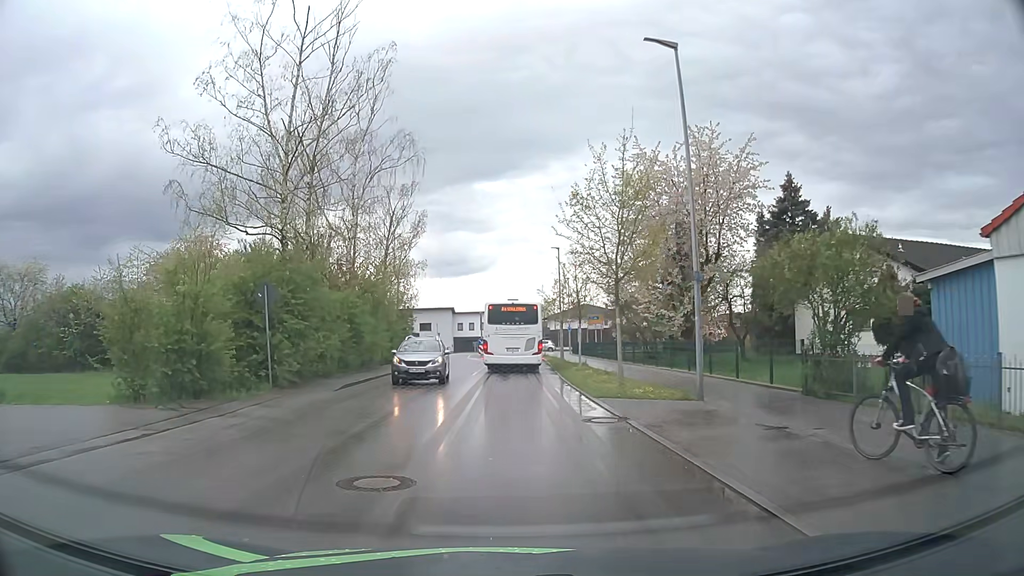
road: unclassified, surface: asphalt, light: Day
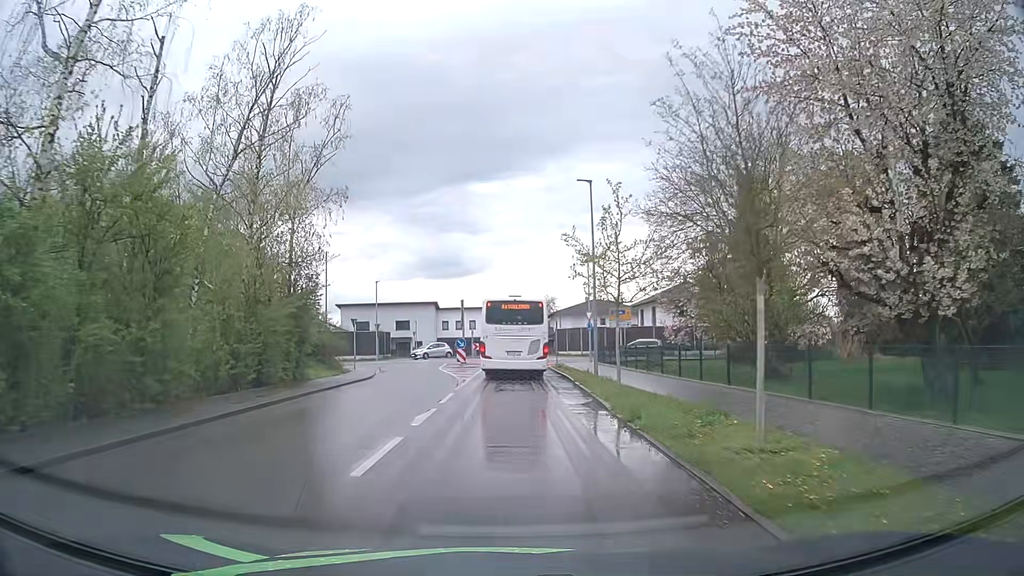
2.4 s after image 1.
(+0.2, +20.8) m; 0°
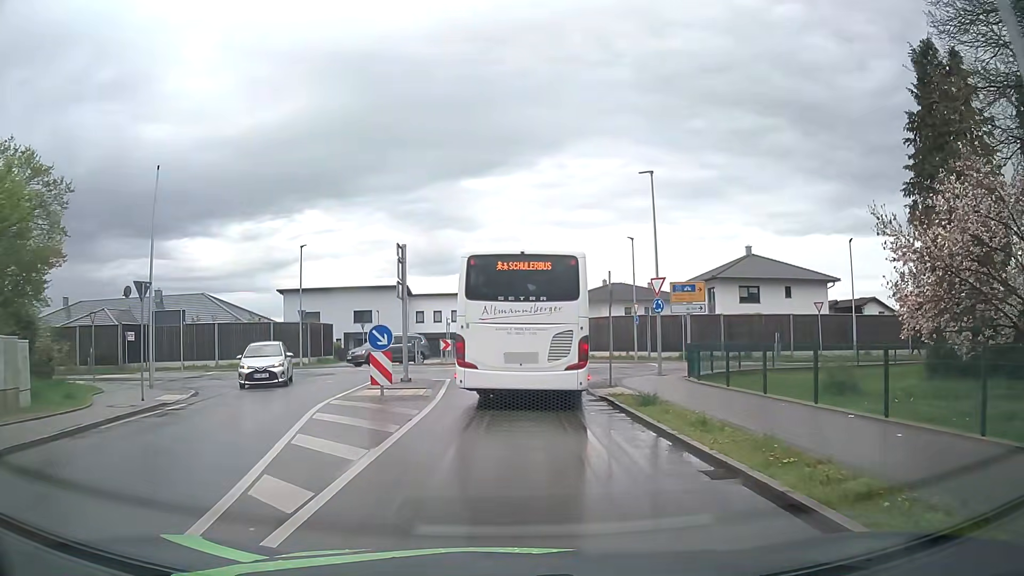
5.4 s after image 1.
(+0.1, +23.7) m; +2°
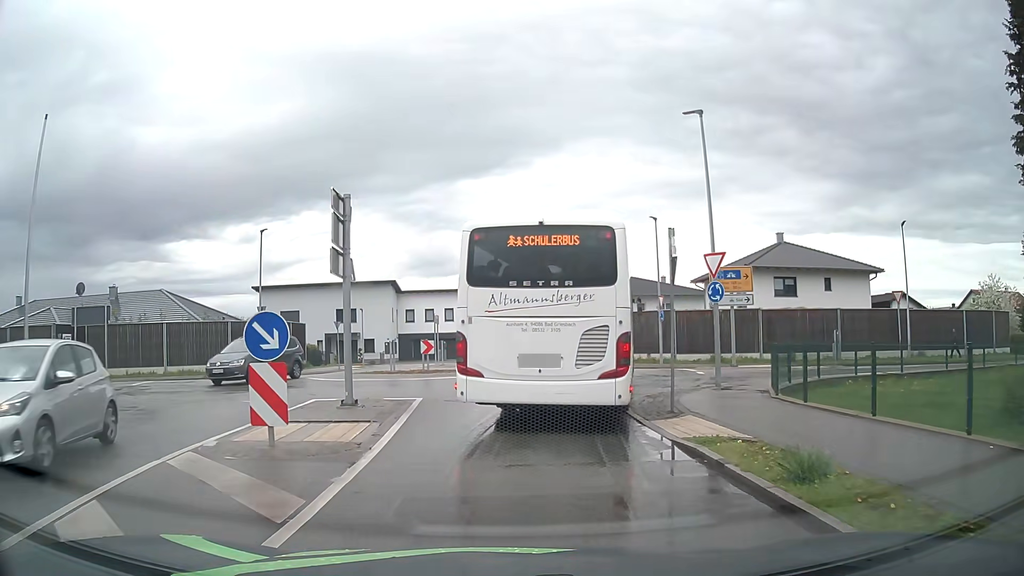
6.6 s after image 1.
(-0.1, +7.3) m; -1°
